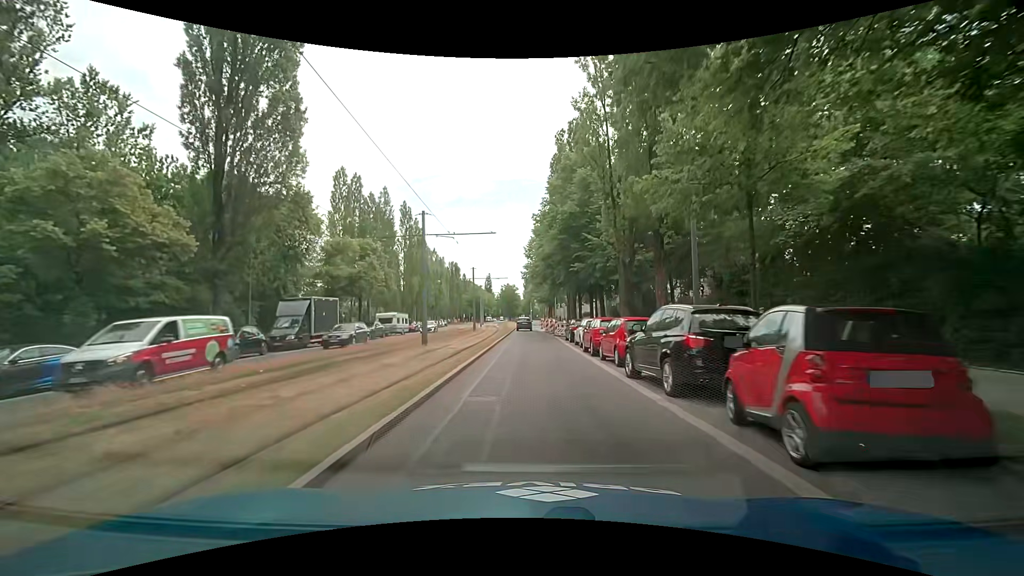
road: secondary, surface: asphalt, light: Day
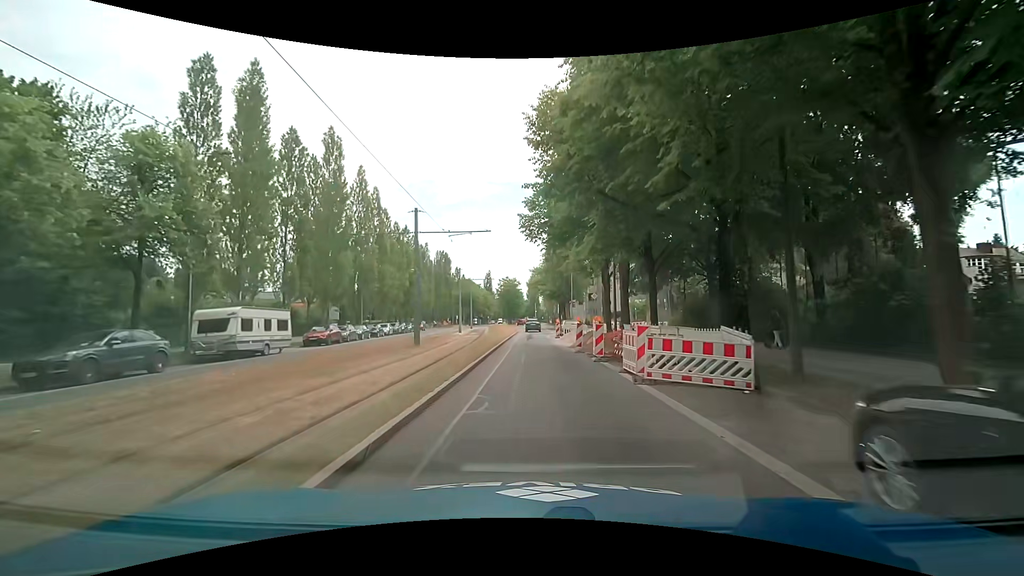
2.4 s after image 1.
(-0.2, +29.6) m; -1°
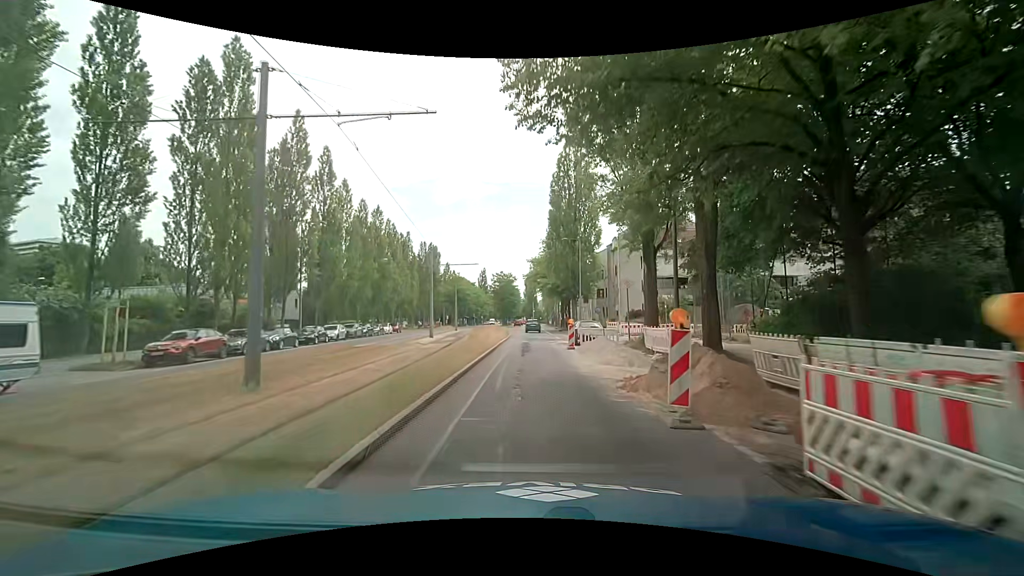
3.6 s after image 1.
(+0.1, +14.6) m; +1°
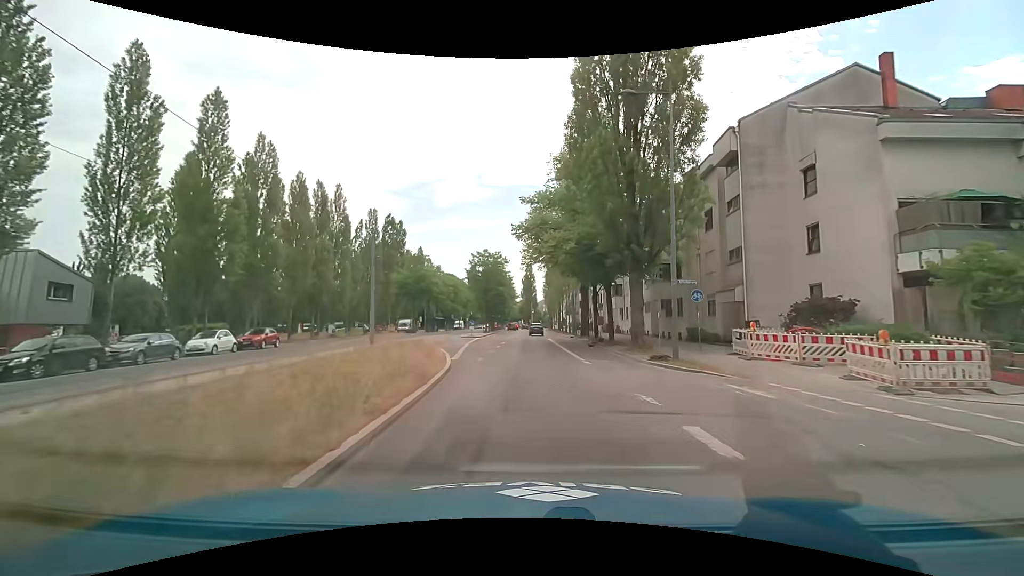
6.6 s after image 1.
(-0.1, +35.9) m; 0°
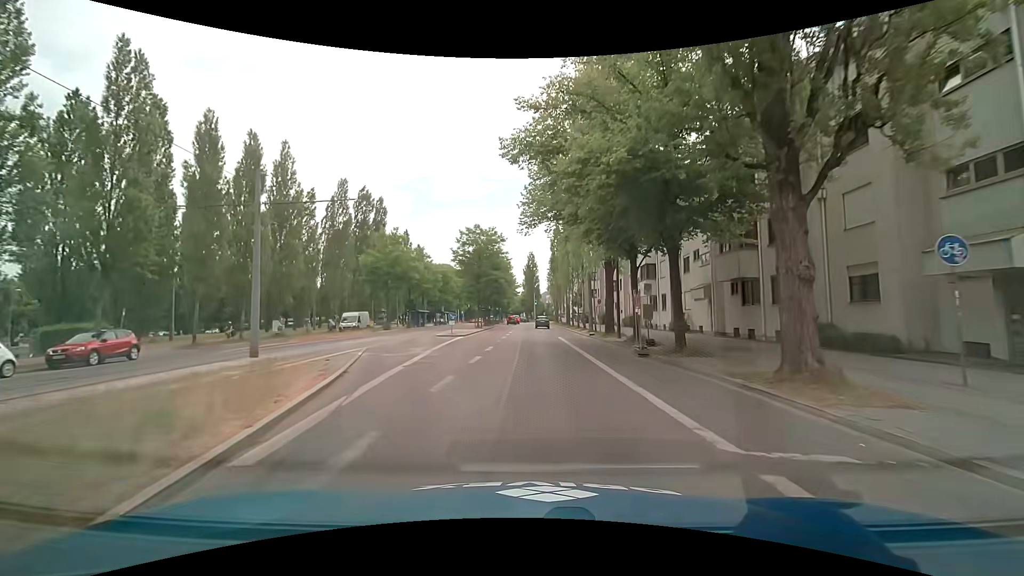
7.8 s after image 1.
(0.0, +14.3) m; 0°
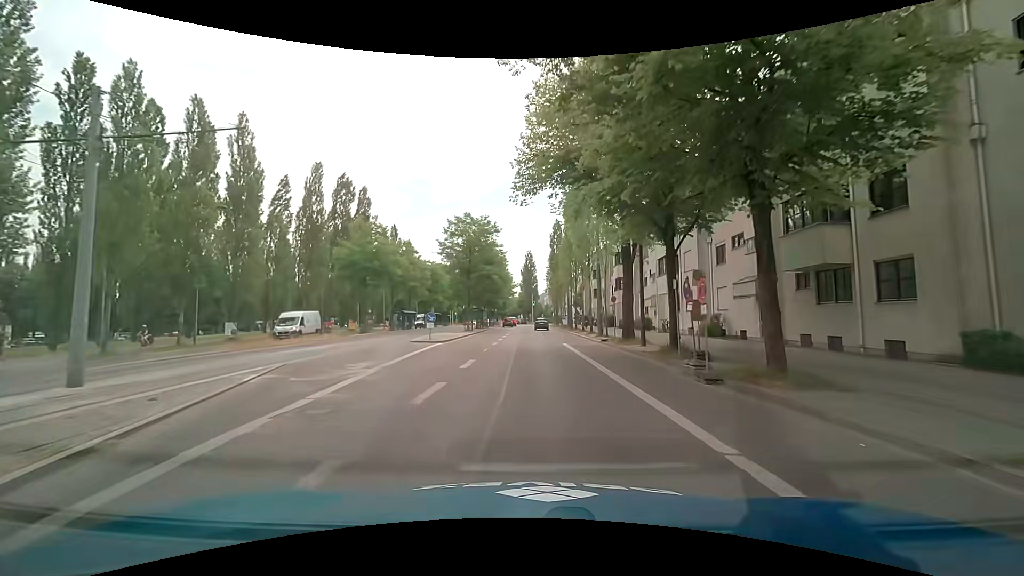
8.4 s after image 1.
(0.0, +7.2) m; +1°
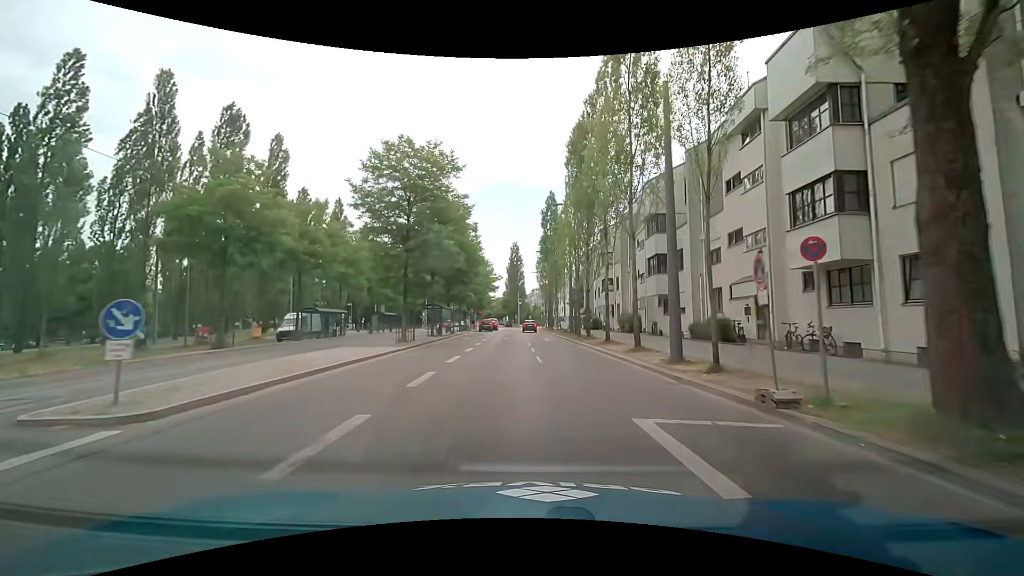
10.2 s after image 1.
(-0.3, +21.6) m; +1°
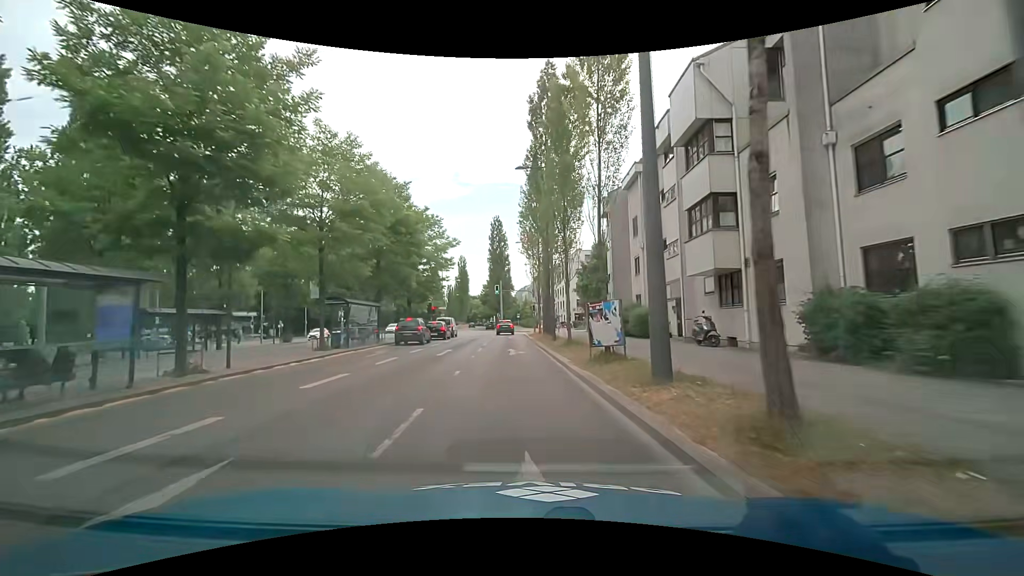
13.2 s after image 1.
(+1.1, +35.5) m; +1°
(0, +10) (-1, +20) (-1, +30) (-2, +40) (-2, +50) (-3, +60) (-5, +70) (-7, +79) (-9, +89) (-11, +99) m
